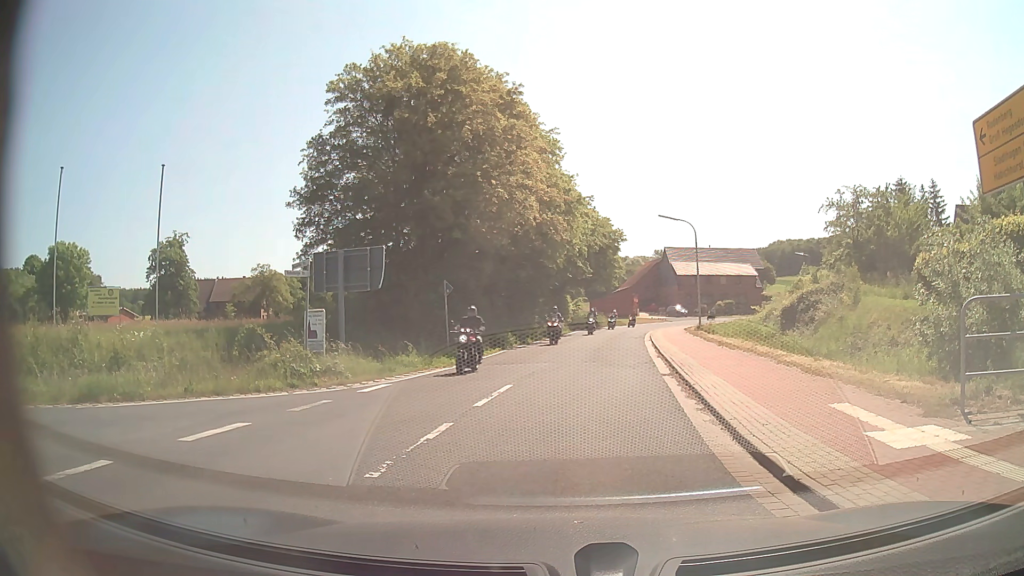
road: secondary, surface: asphalt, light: Day
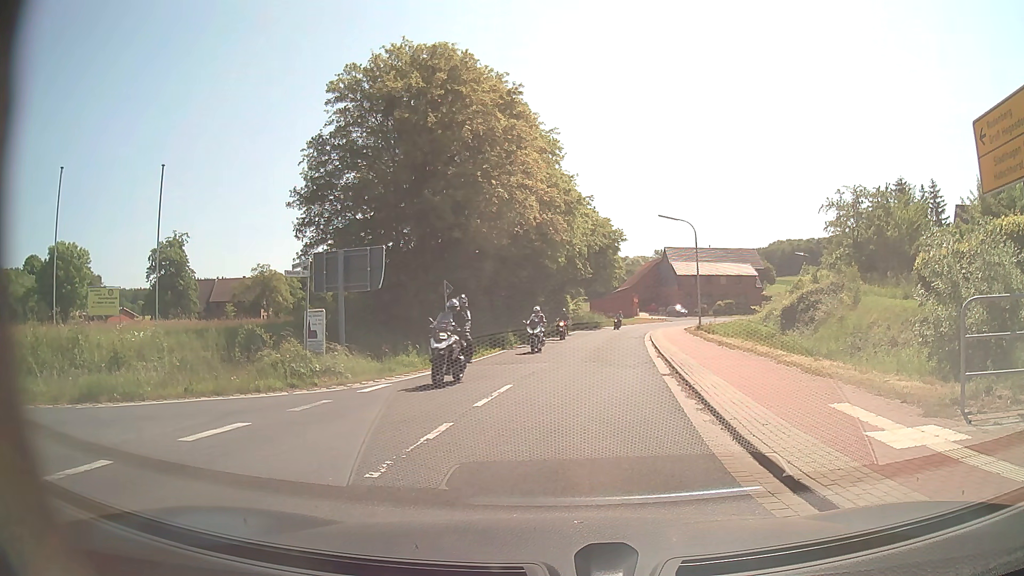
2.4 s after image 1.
(0.0, 0.0) m; 0°
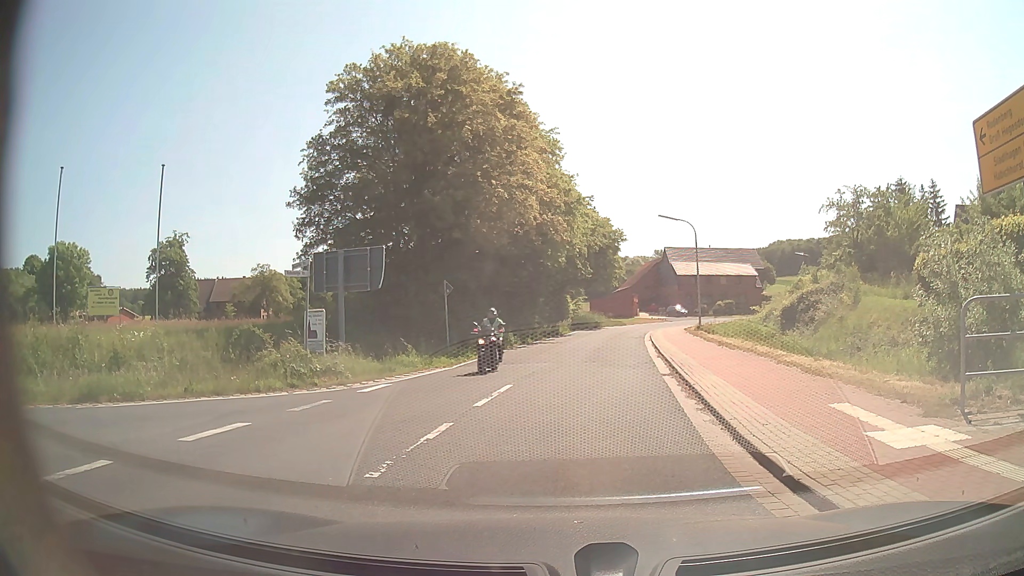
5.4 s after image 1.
(0.0, 0.0) m; 0°
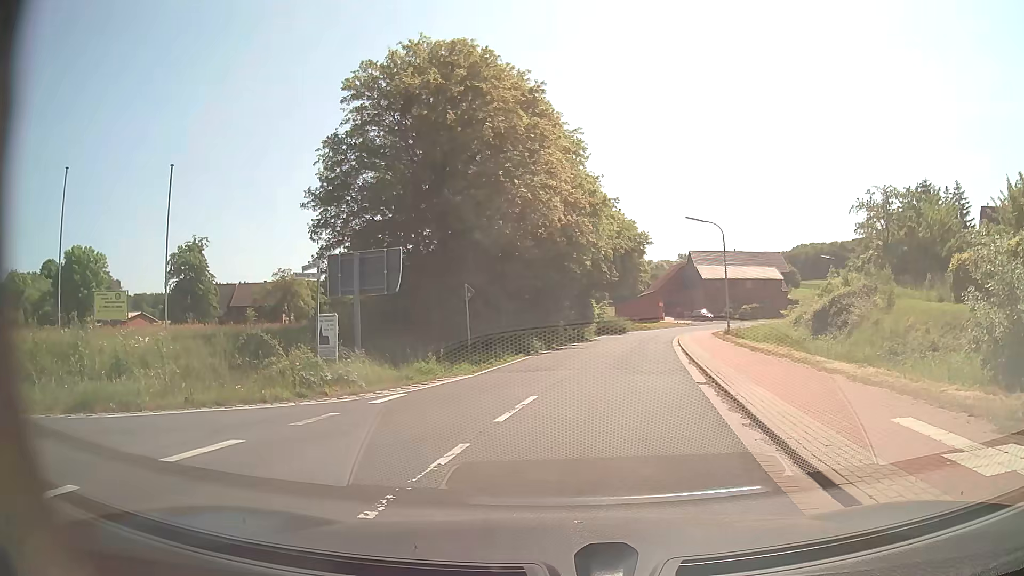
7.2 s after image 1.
(0.0, +1.2) m; -2°
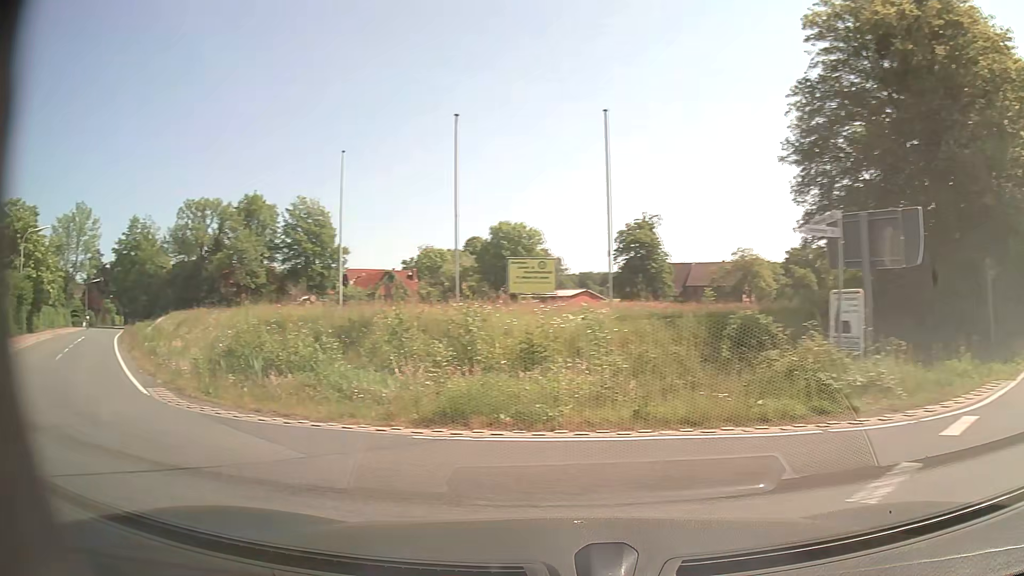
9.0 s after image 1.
(-1.6, +5.2) m; -38°
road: tertiary
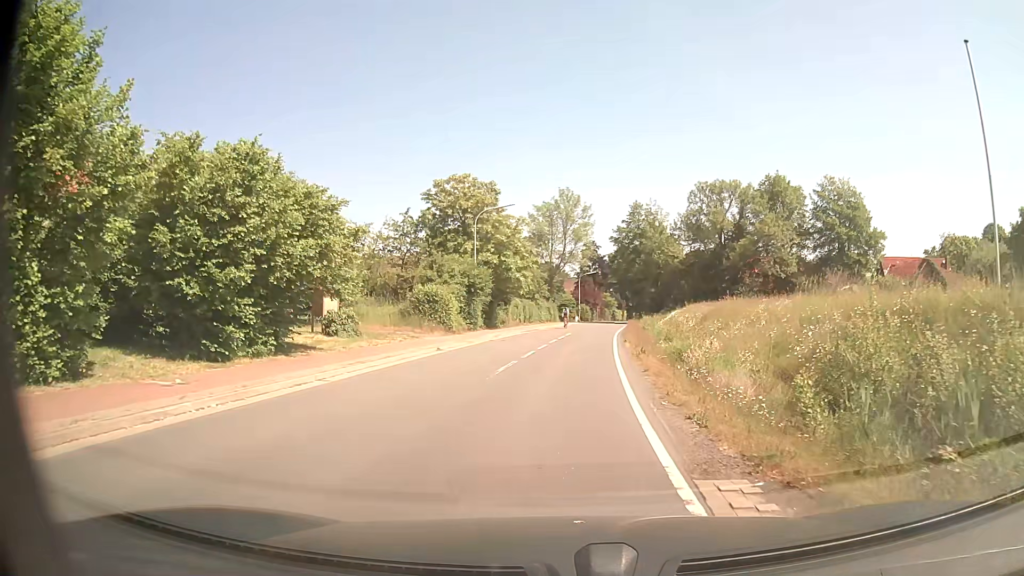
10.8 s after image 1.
(-4.9, +8.6) m; -45°
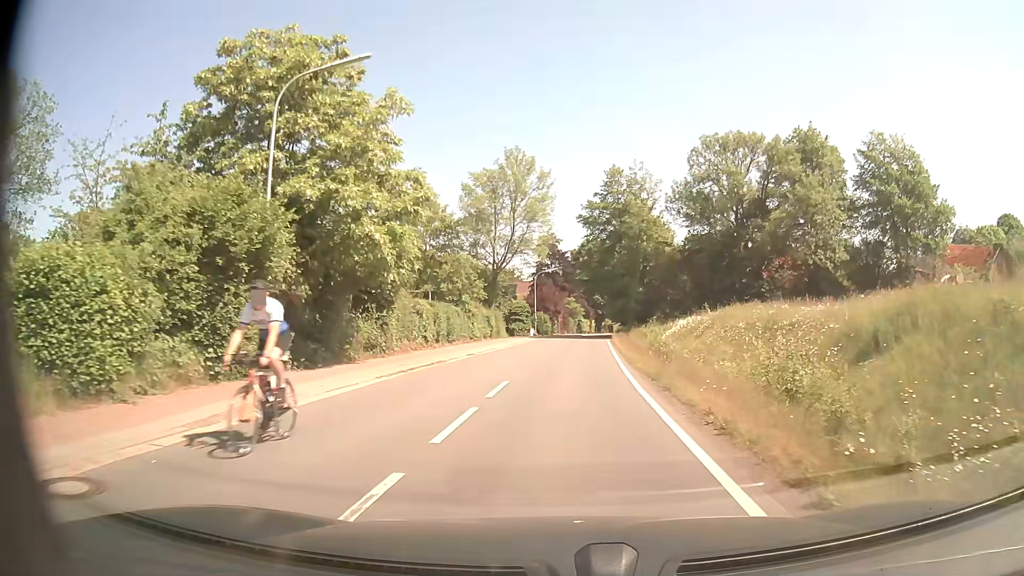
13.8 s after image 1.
(+0.8, +26.4) m; +3°
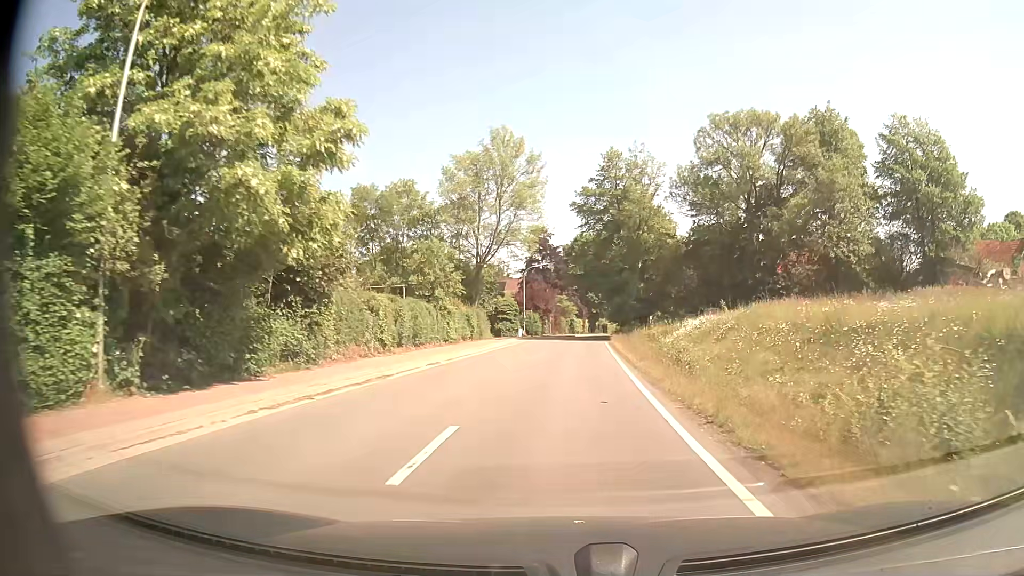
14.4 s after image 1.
(0.0, +6.5) m; +1°
